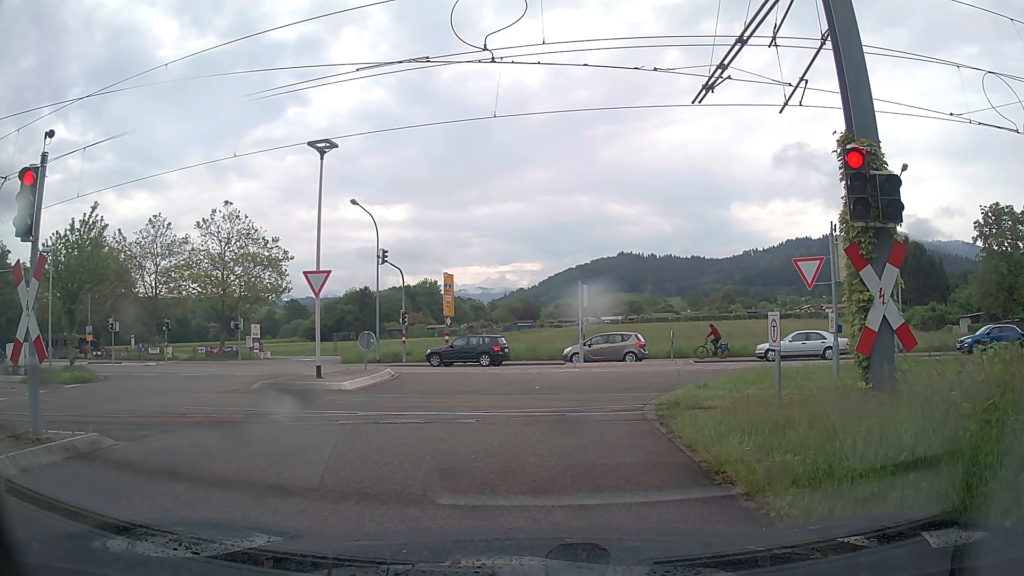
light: Day
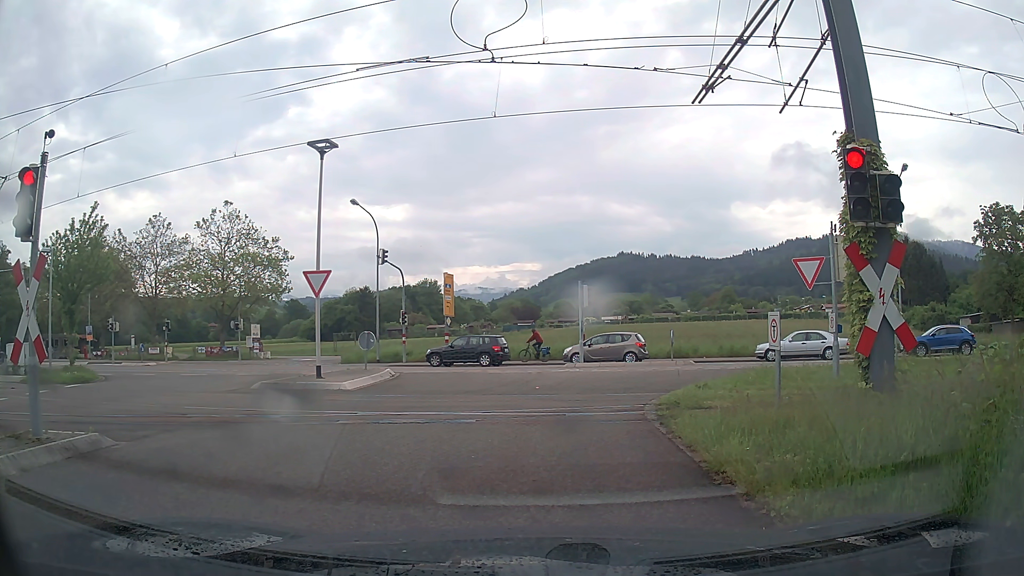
(0.0, 0.0) m; 0°
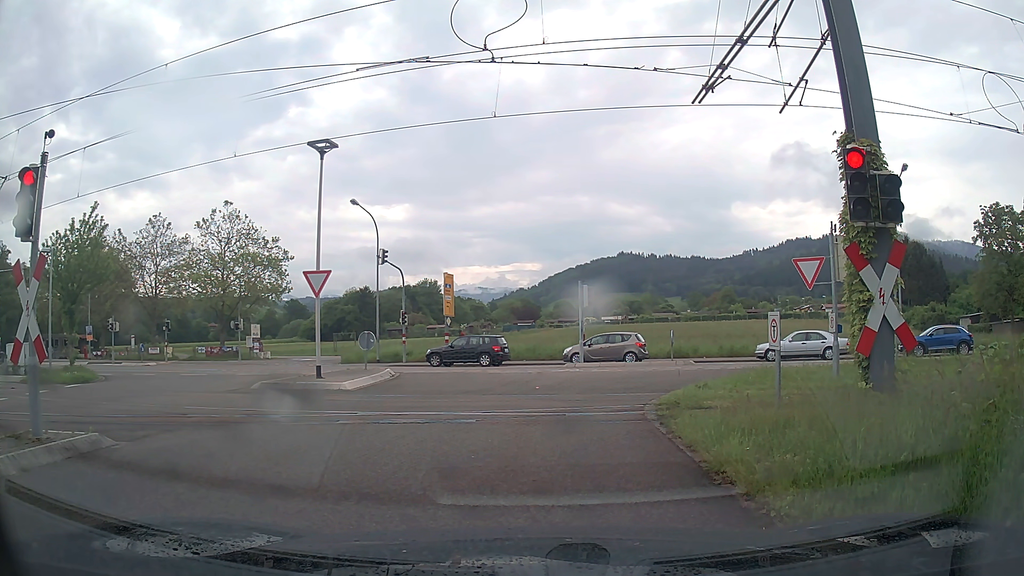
(0.0, 0.0) m; 0°
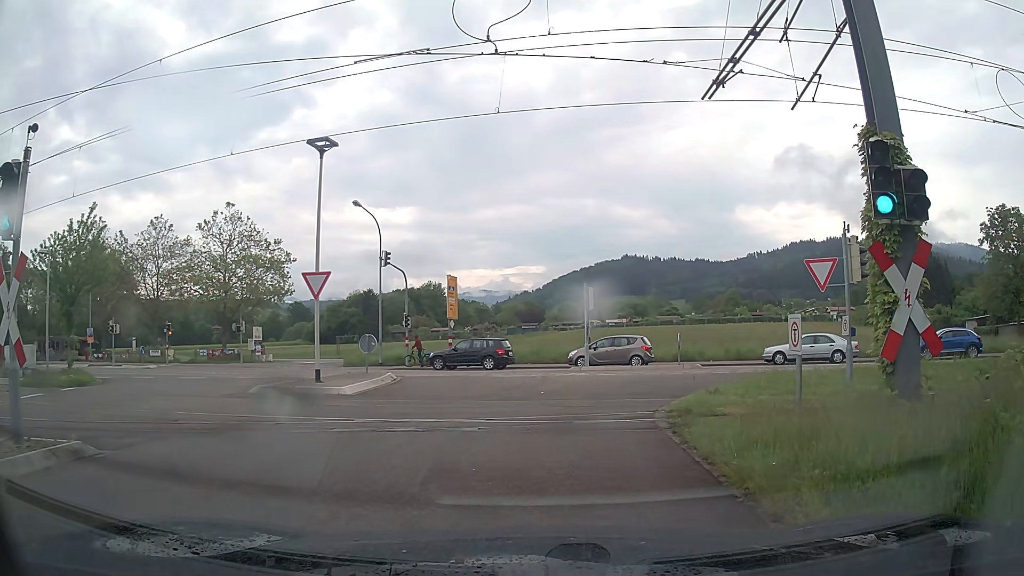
(0.0, +0.5) m; 0°
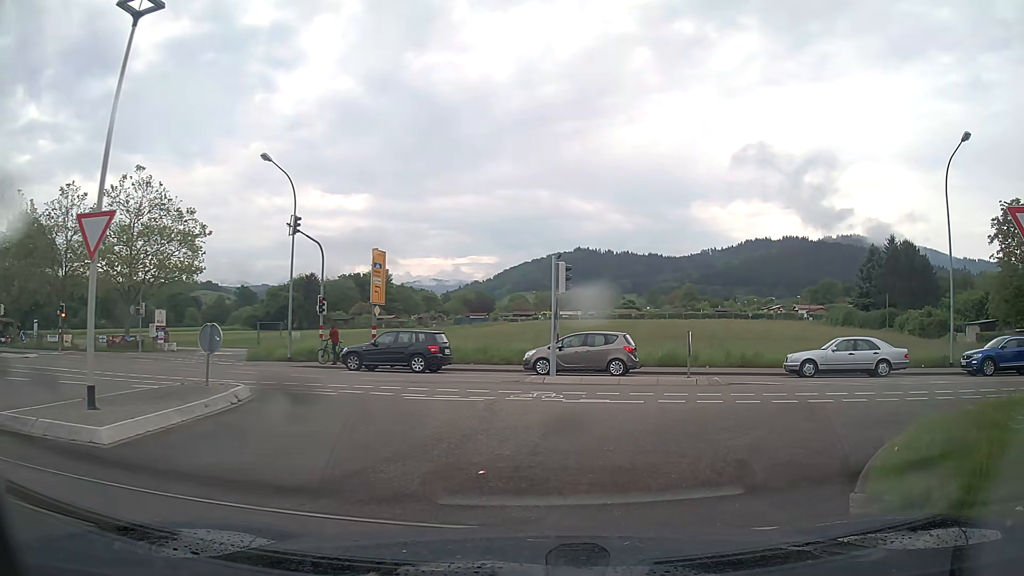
(-0.4, +8.8) m; +2°
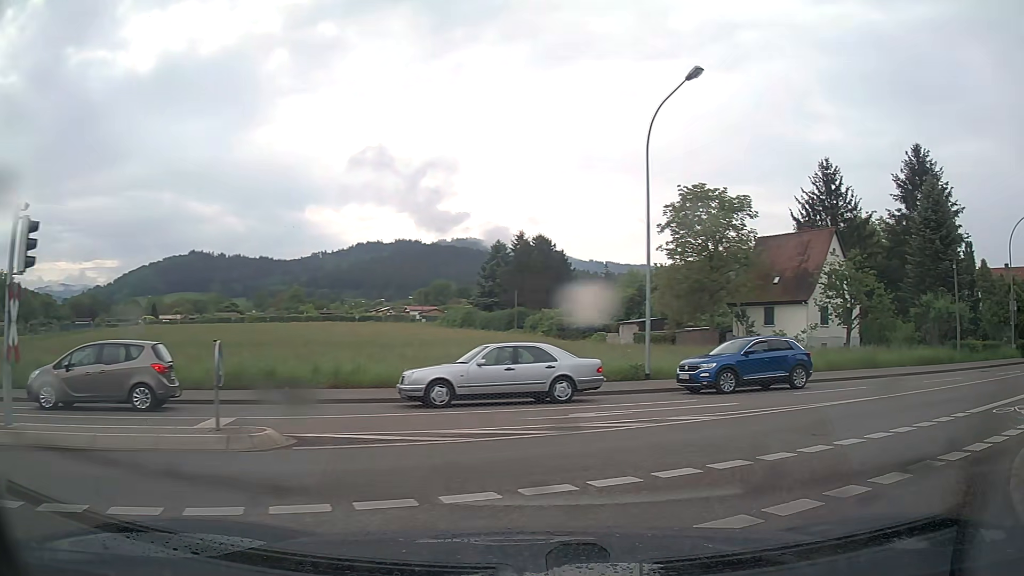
(+2.2, +8.6) m; +34°
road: service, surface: asphalt
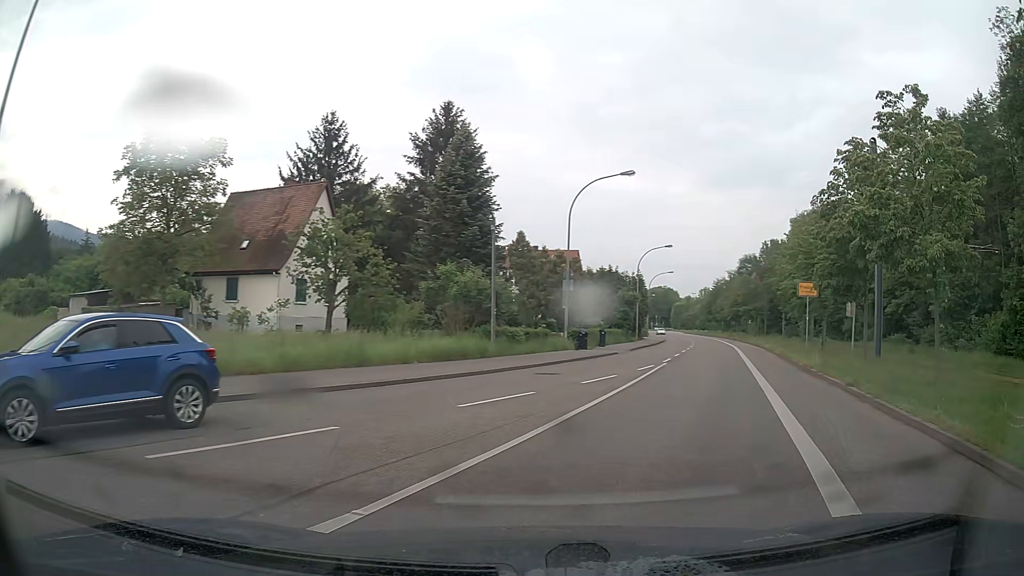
(+4.1, +10.0) m; +43°
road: tertiary
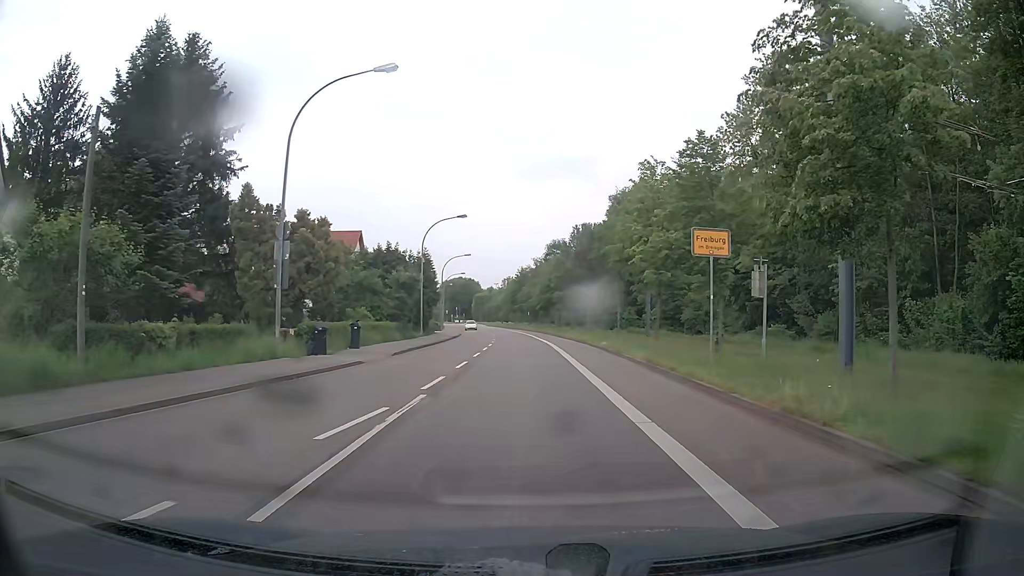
(+3.0, +14.9) m; +14°
(0, +10) (0, +20) (0, +30) (0, +40) (0, +50) (0, +60) (-1, +70) (-2, +80) (-3, +90) (-4, +100) m
